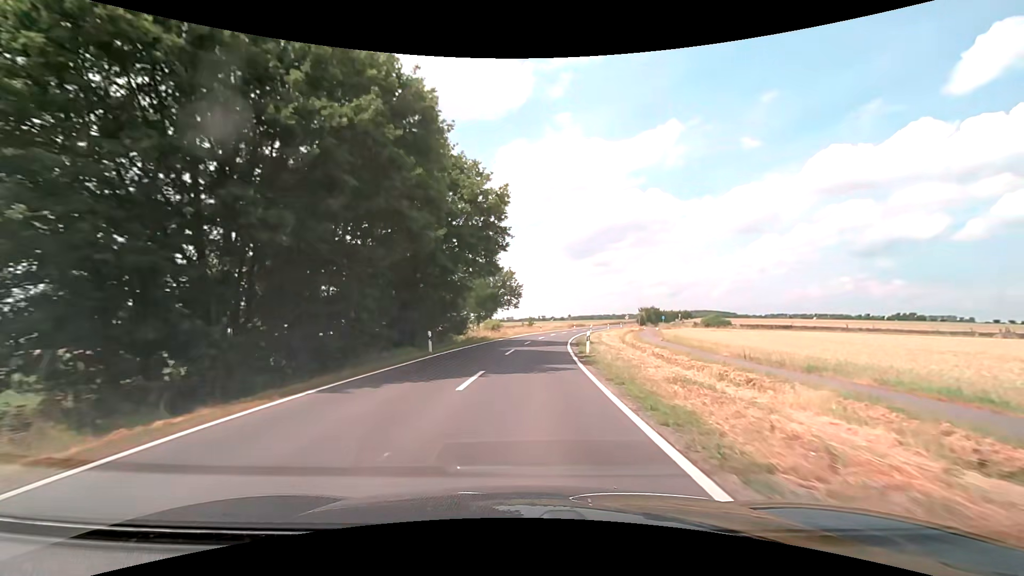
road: secondary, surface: asphalt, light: Day
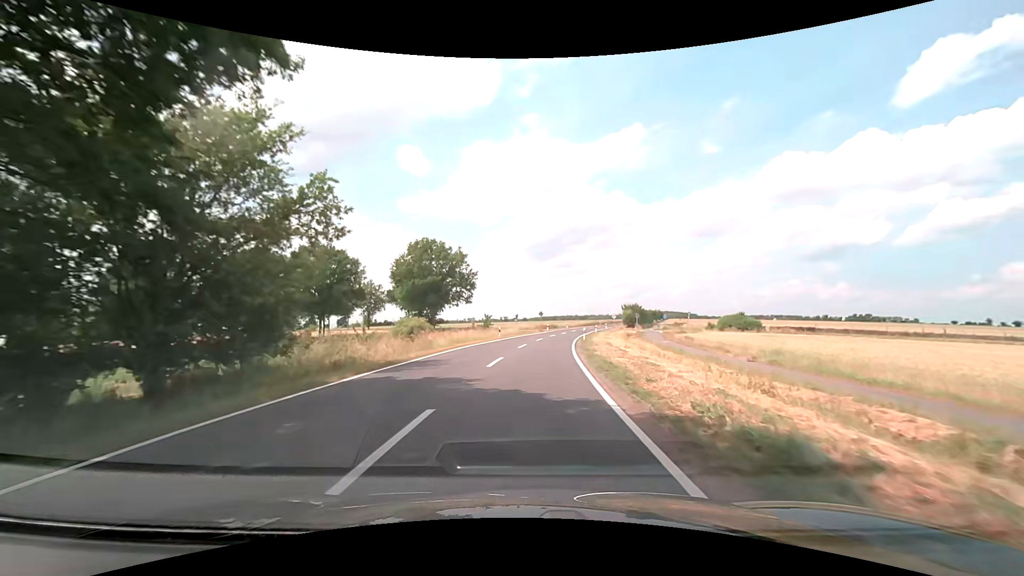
(+1.2, +30.4) m; +4°
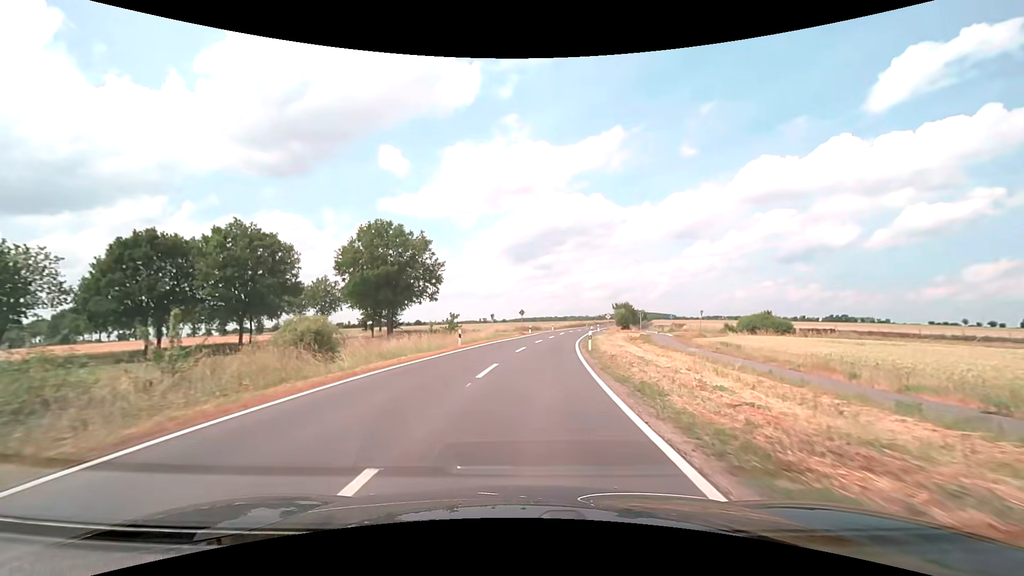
(+0.3, +15.2) m; +2°
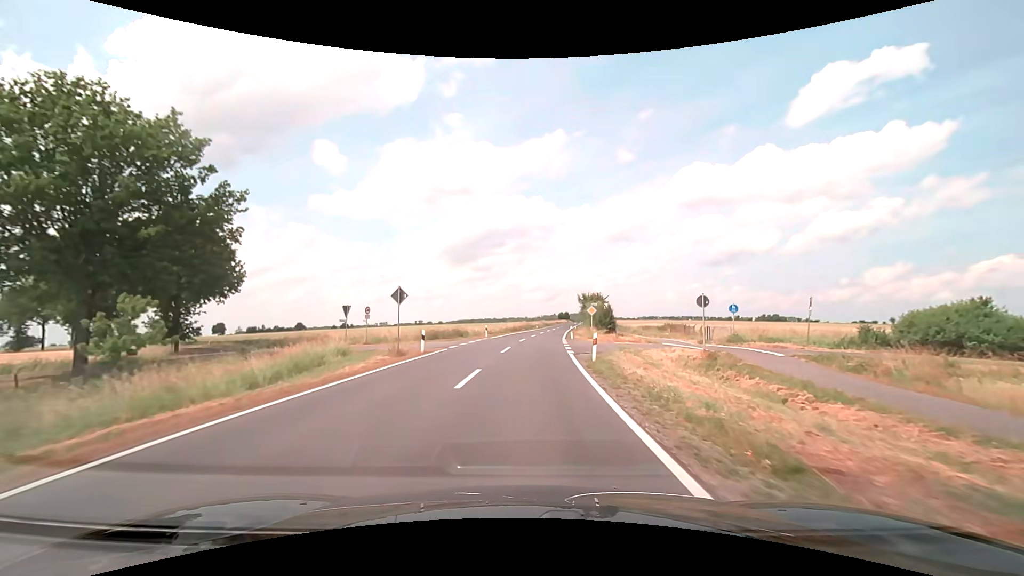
(+2.3, +37.9) m; +7°
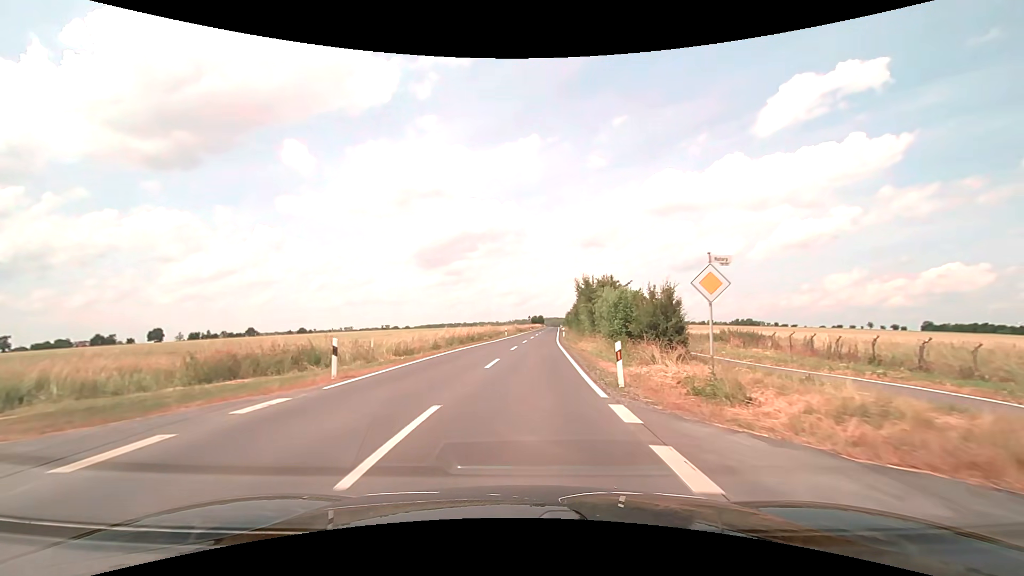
(+0.9, +30.3) m; +3°
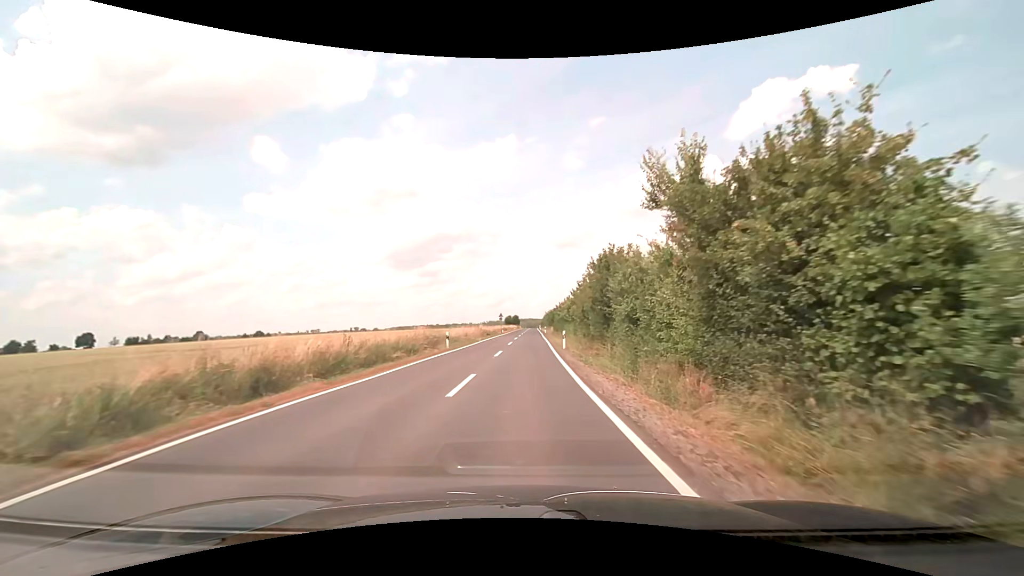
(+0.8, +30.6) m; +3°
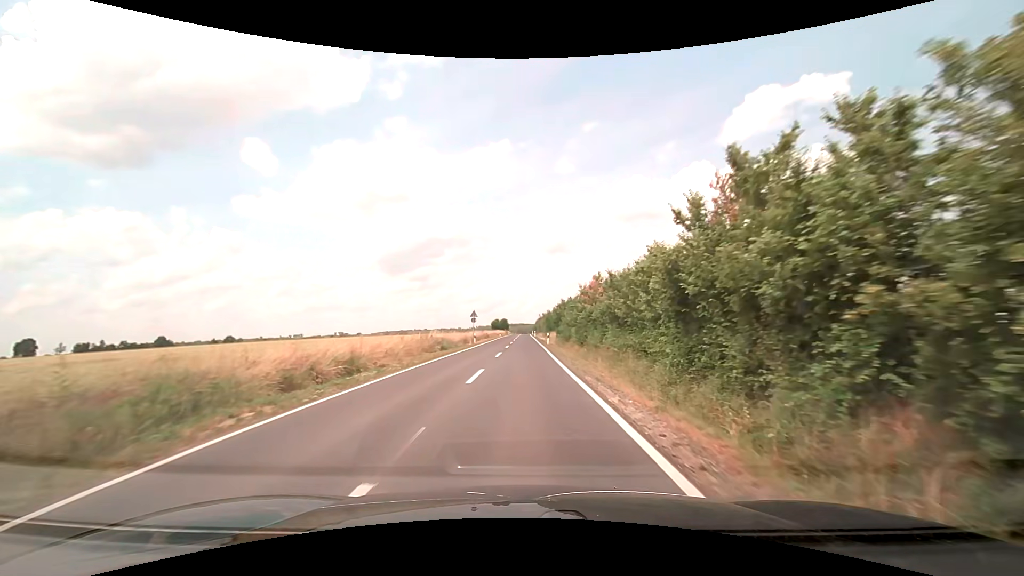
(+0.4, +33.9) m; +1°
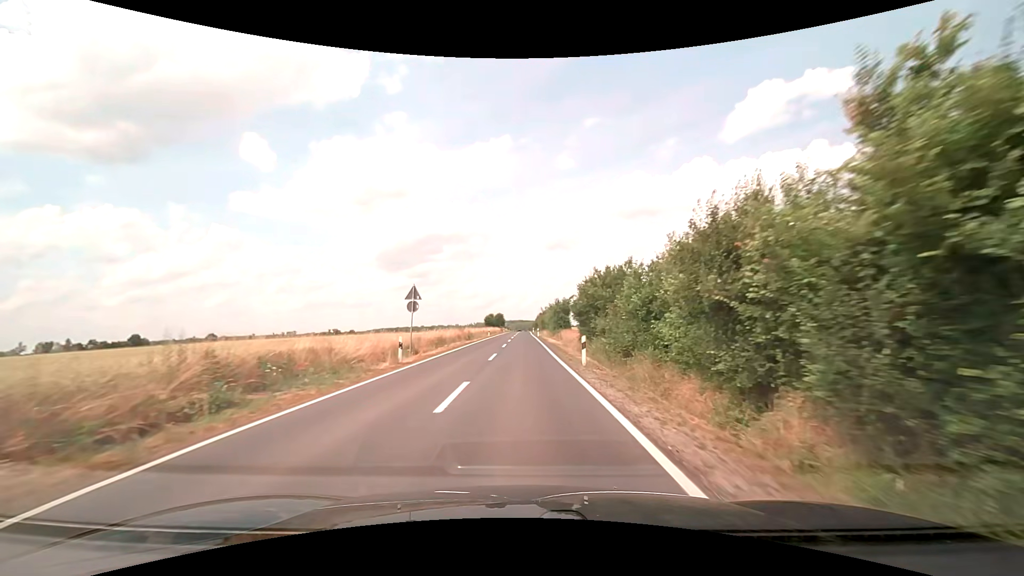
(+0.1, +28.7) m; 0°
